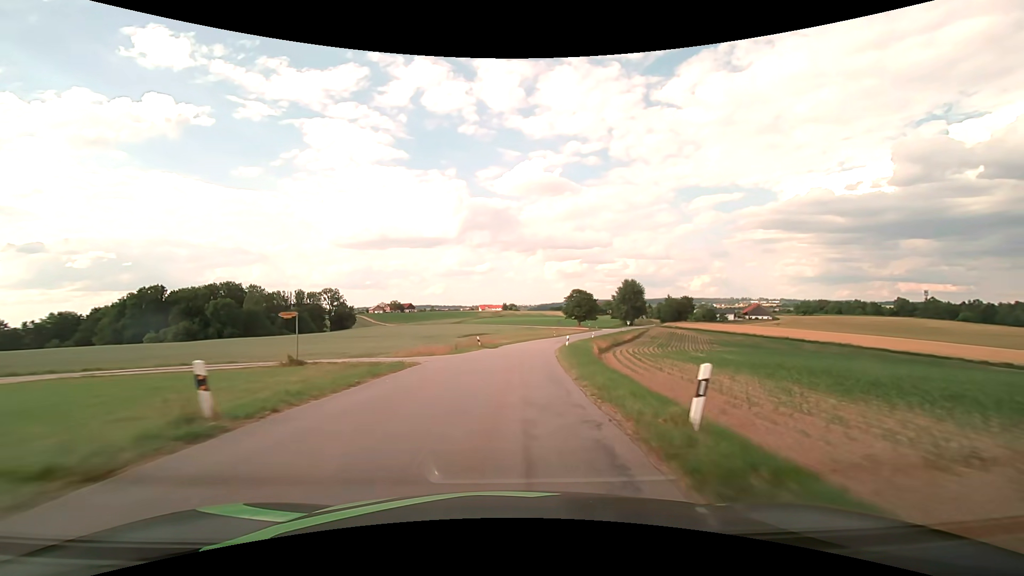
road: tertiary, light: Day
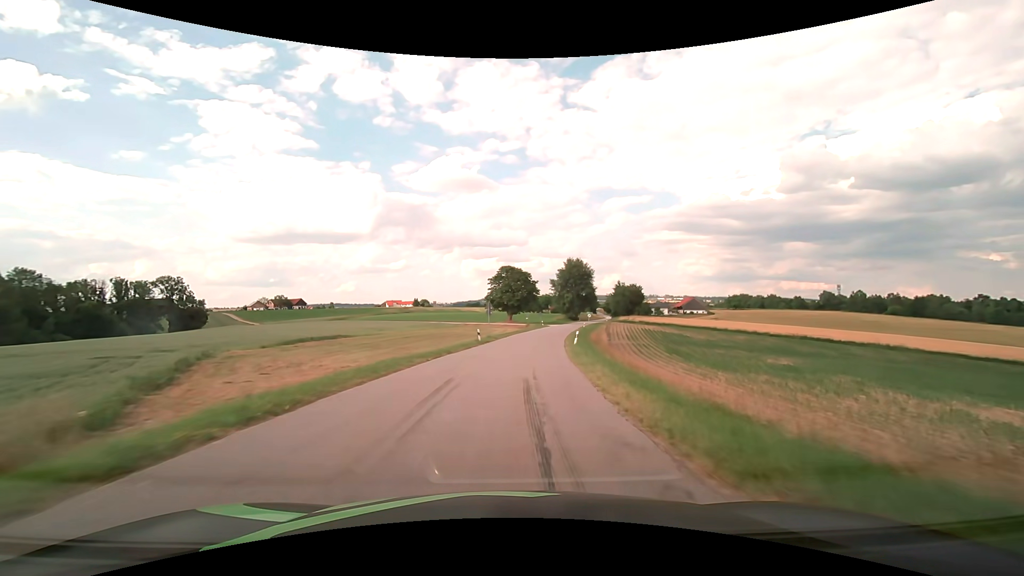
(+4.4, +54.2) m; +10°
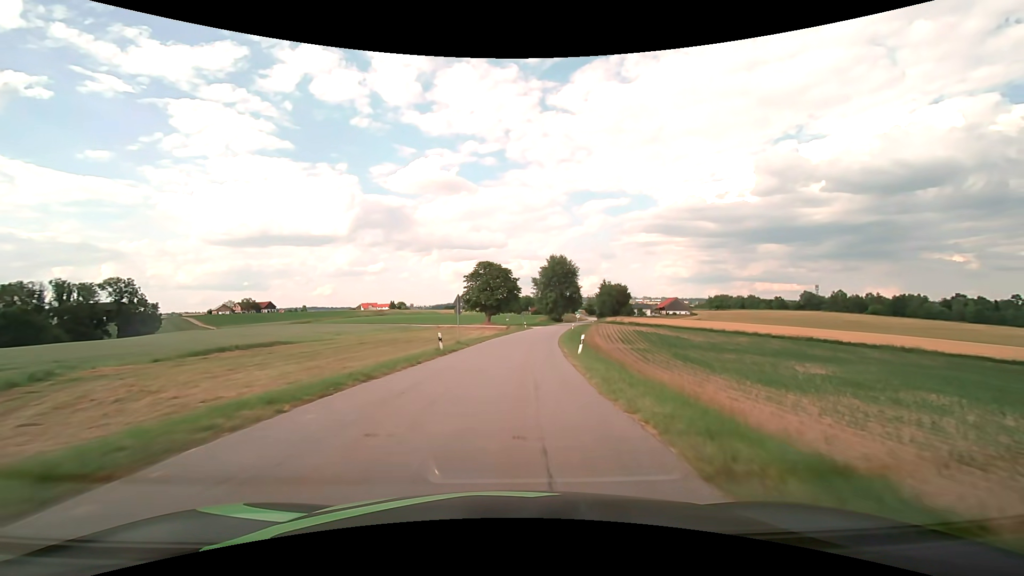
(+0.2, +10.8) m; +2°
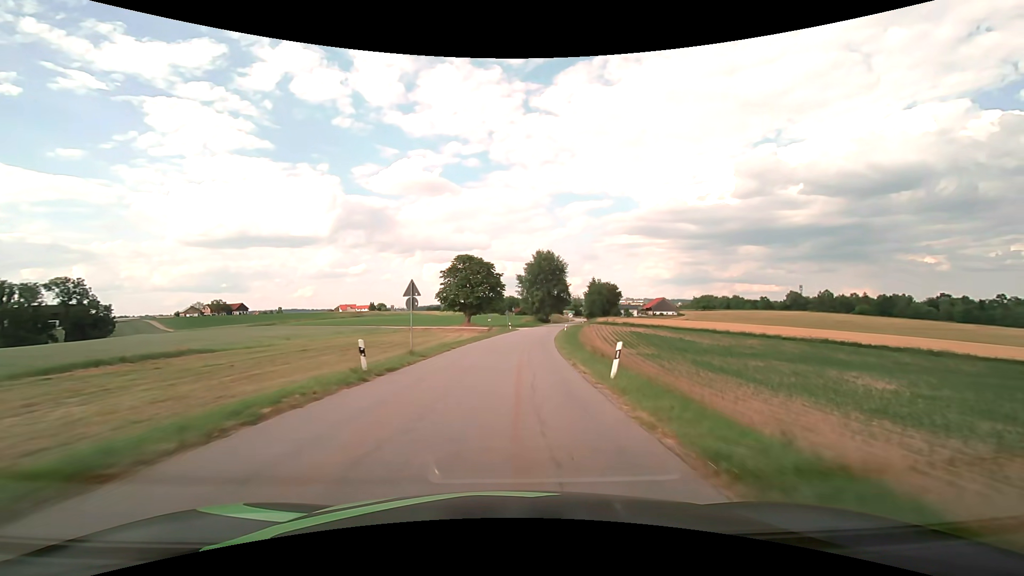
(+0.2, +10.8) m; +2°
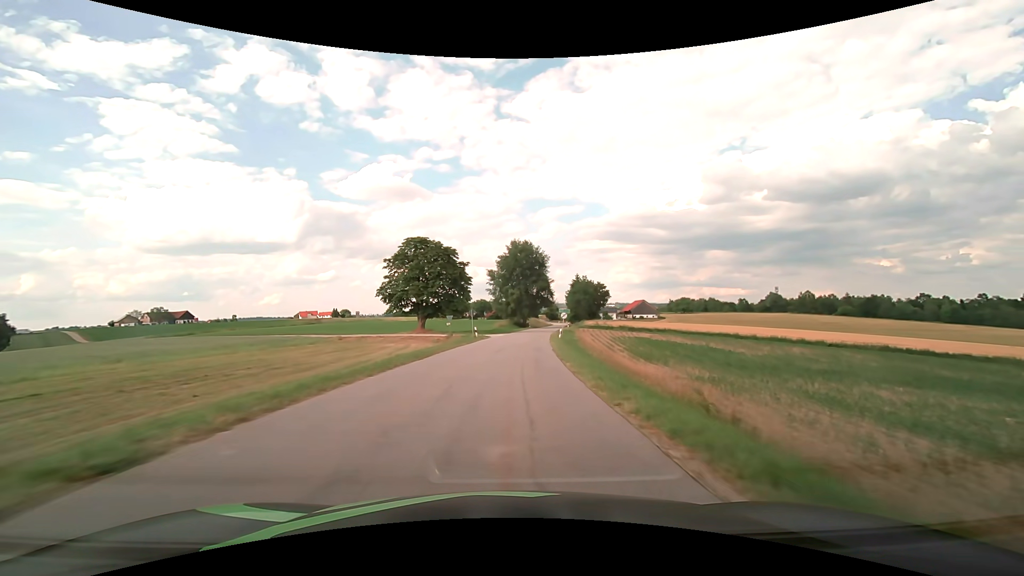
(+0.6, +21.5) m; +3°
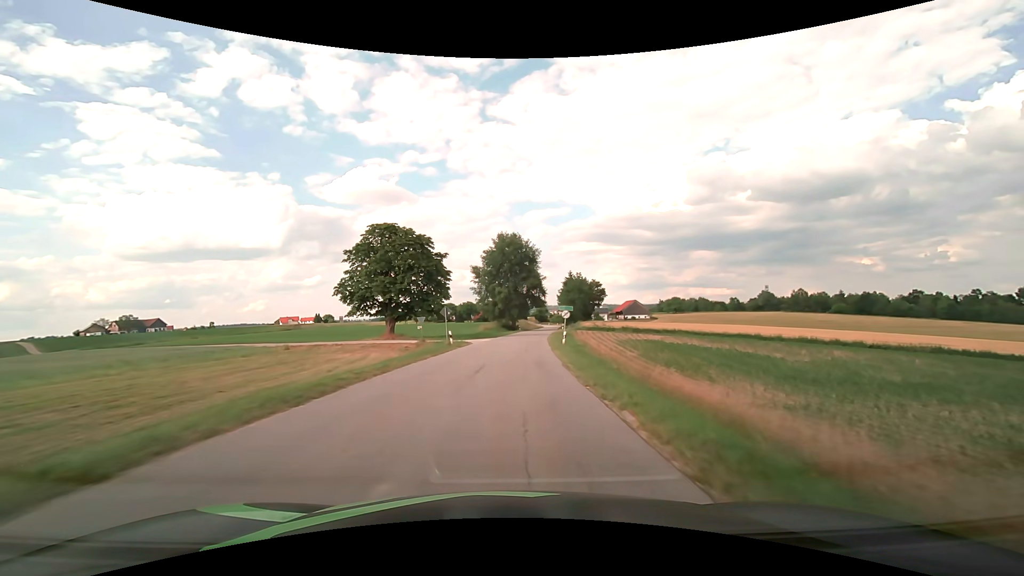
(+0.1, +10.7) m; +1°
